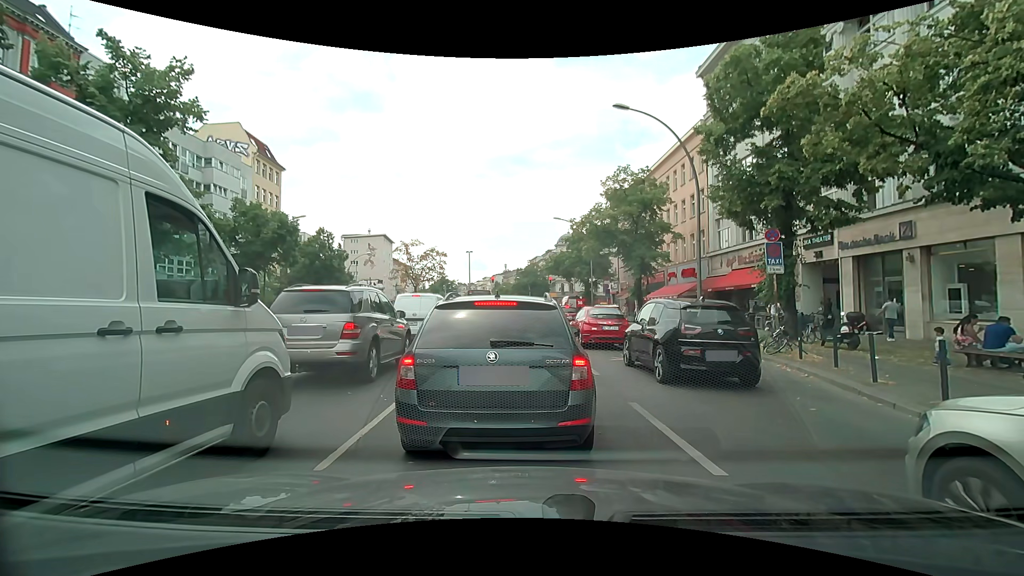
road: primary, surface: asphalt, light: Day
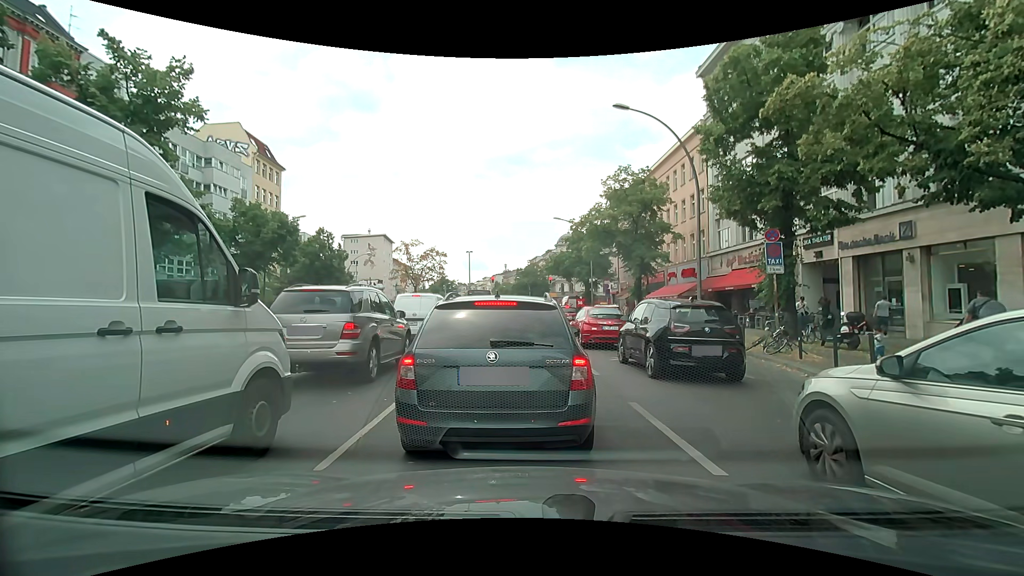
(0.0, 0.0) m; 0°
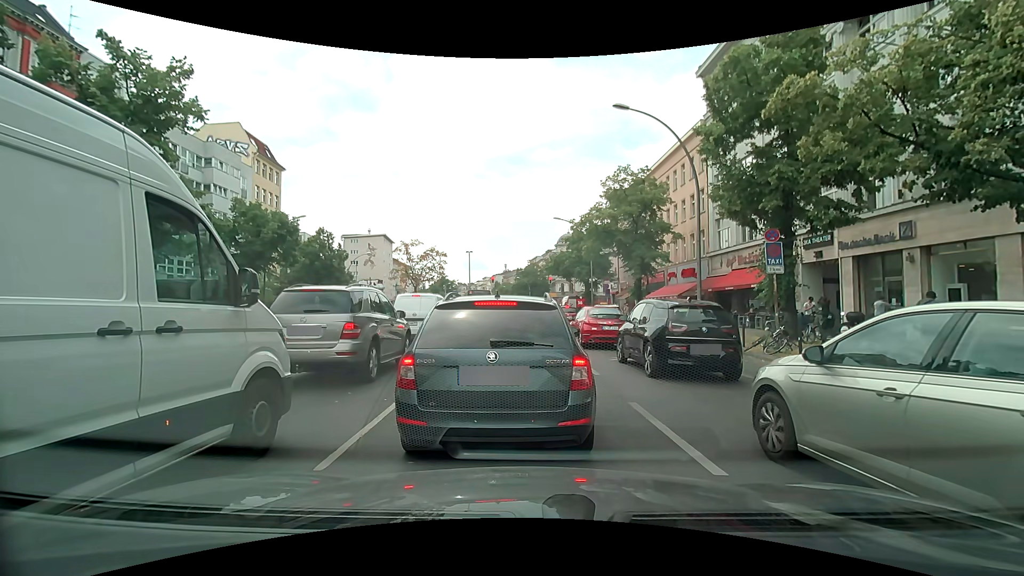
(0.0, 0.0) m; 0°
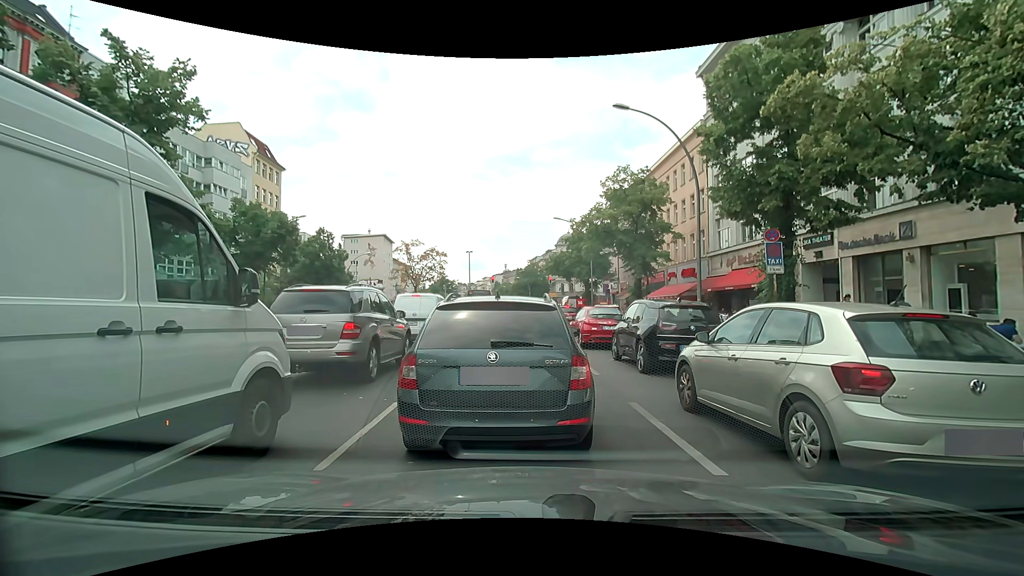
(0.0, 0.0) m; 0°
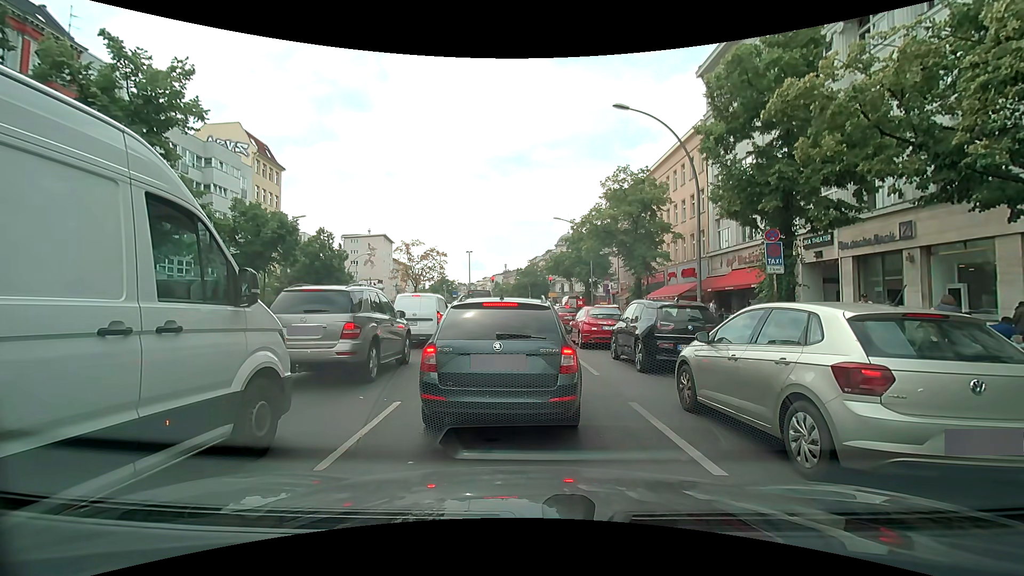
(0.0, 0.0) m; 0°
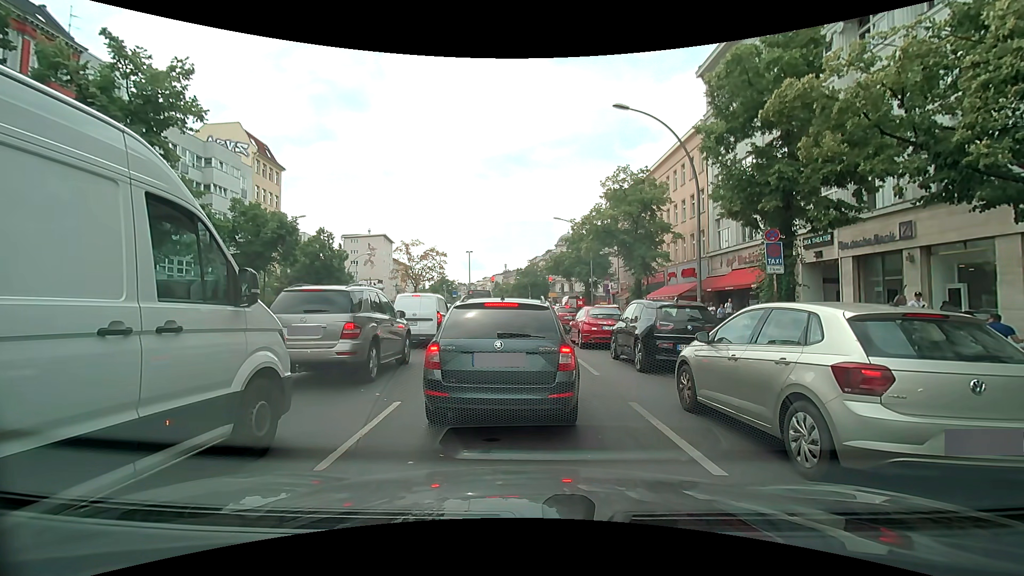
(0.0, 0.0) m; 0°
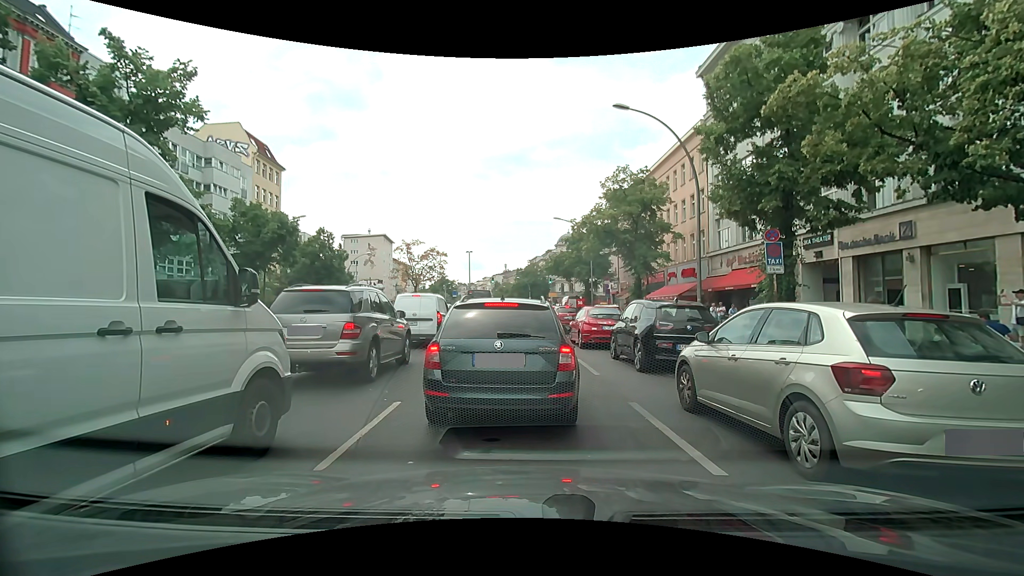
(0.0, 0.0) m; 0°
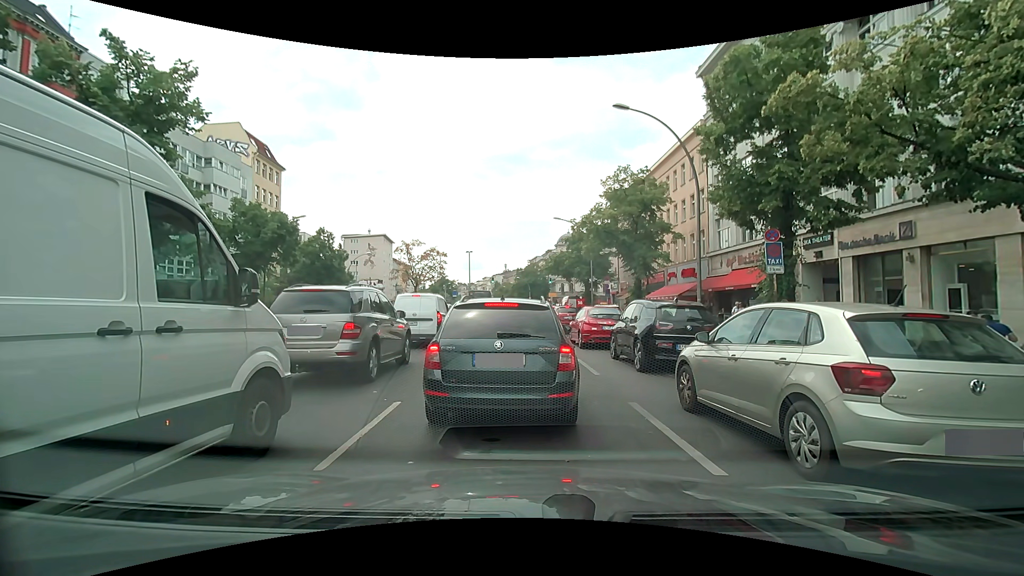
(0.0, 0.0) m; 0°
